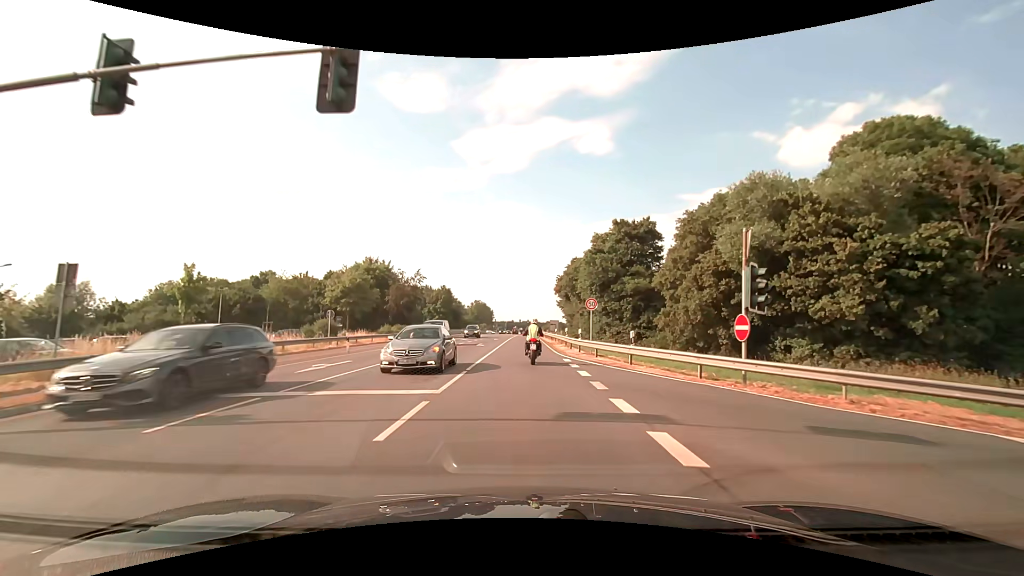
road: primary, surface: asphalt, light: Day
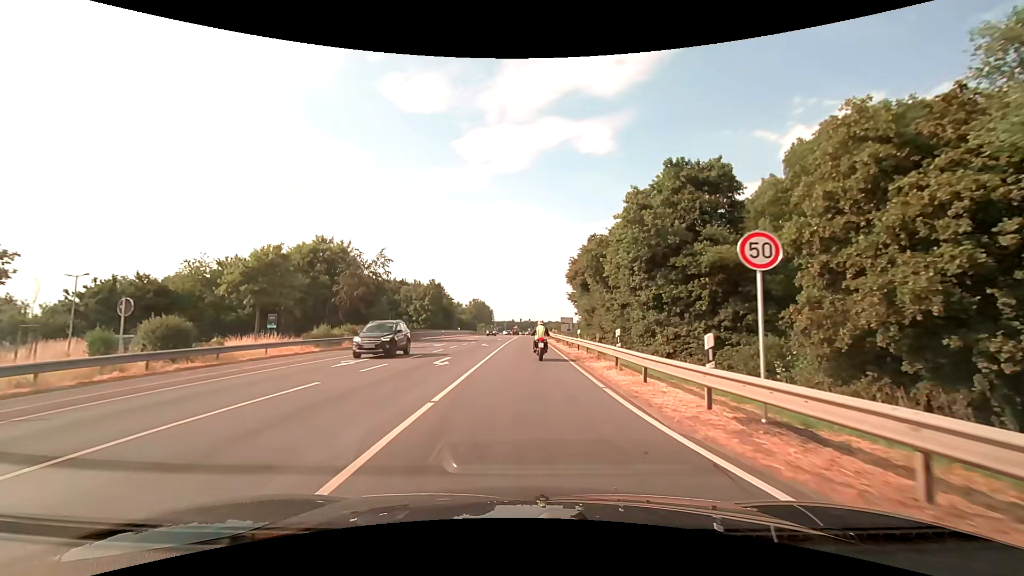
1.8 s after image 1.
(-0.1, +18.5) m; 0°
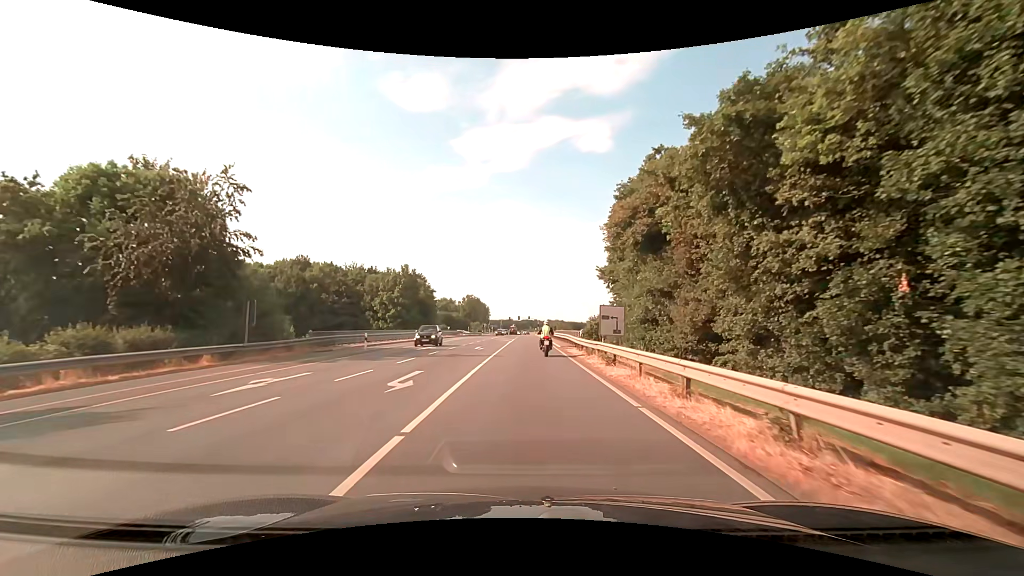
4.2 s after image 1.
(-0.1, +26.8) m; 0°
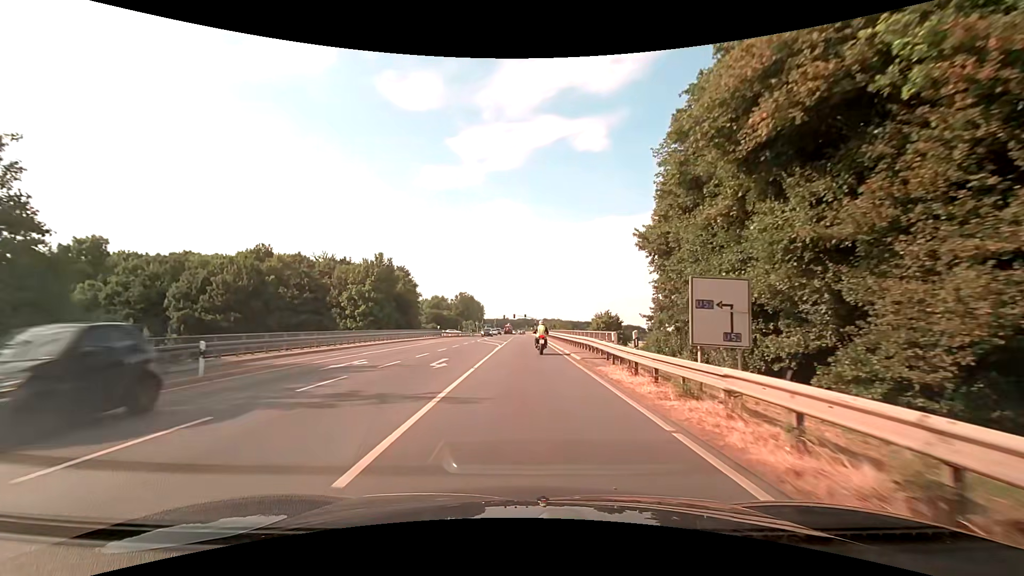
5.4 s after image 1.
(+0.1, +14.2) m; +1°
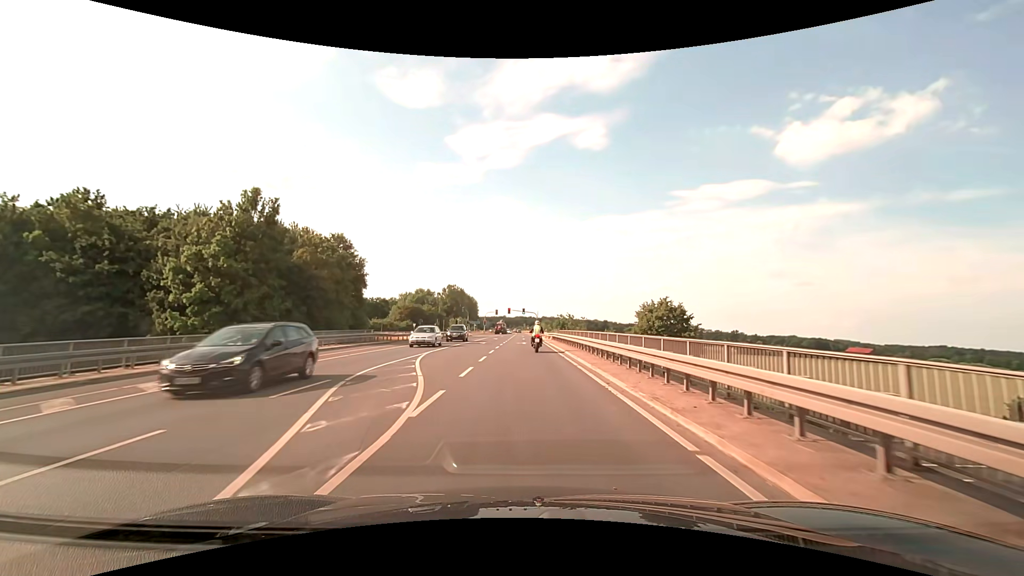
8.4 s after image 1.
(+0.1, +37.1) m; 0°
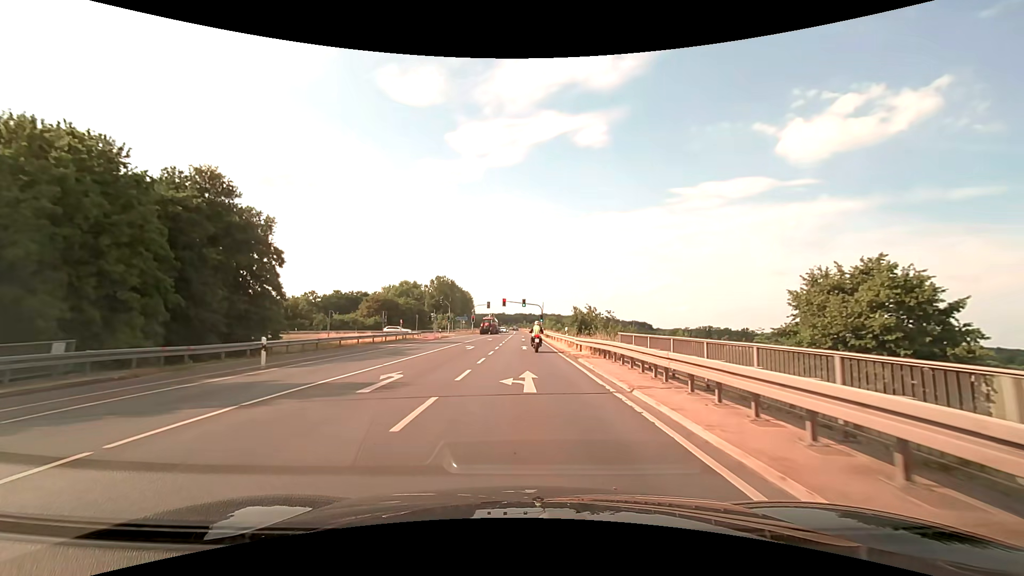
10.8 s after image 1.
(0.0, +31.1) m; 0°
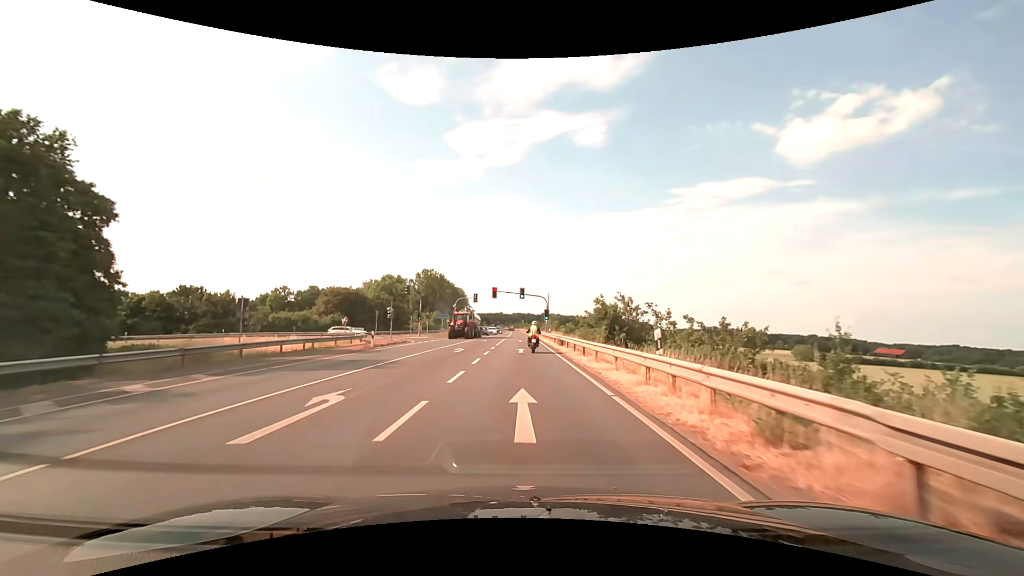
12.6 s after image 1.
(0.0, +24.5) m; 0°
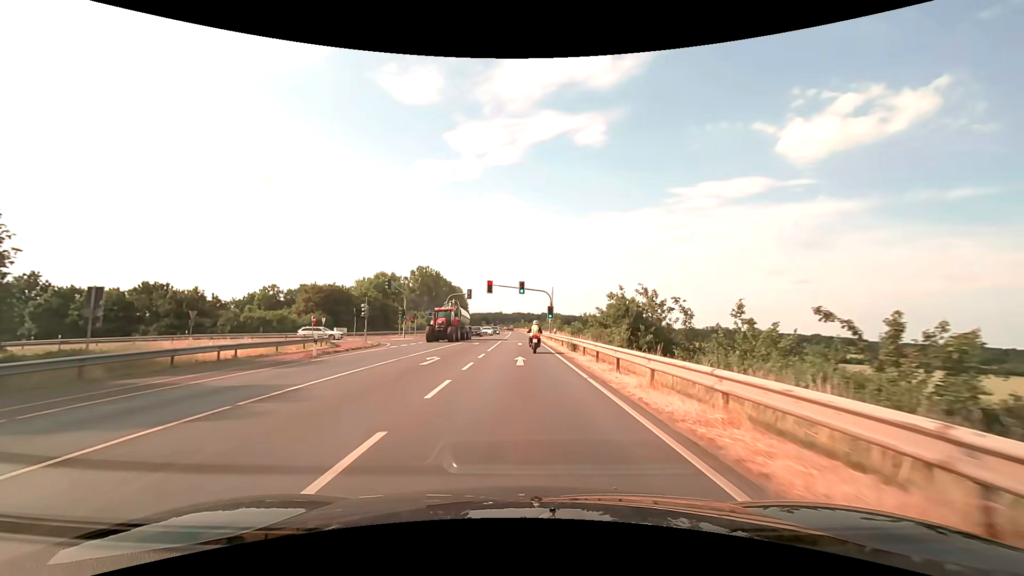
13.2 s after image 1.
(0.0, +8.6) m; 0°
(0, +10) (0, +20) (0, +30) (0, +40) (0, +50) (0, +60) (0, +70) (0, +80) (0, +90) (-1, +100) m
